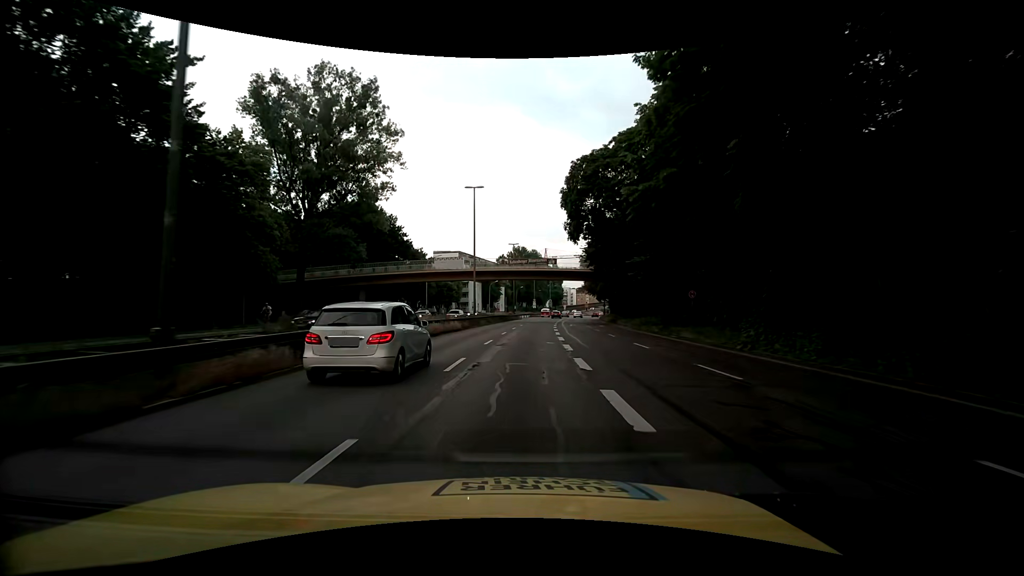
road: trunk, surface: asphalt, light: Day
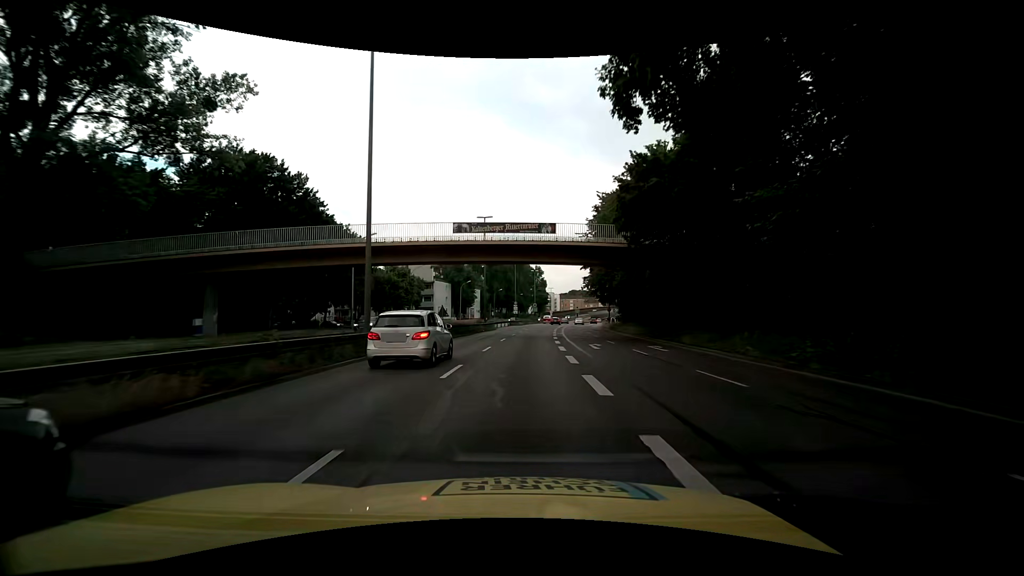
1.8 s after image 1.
(+0.5, +27.3) m; +2°
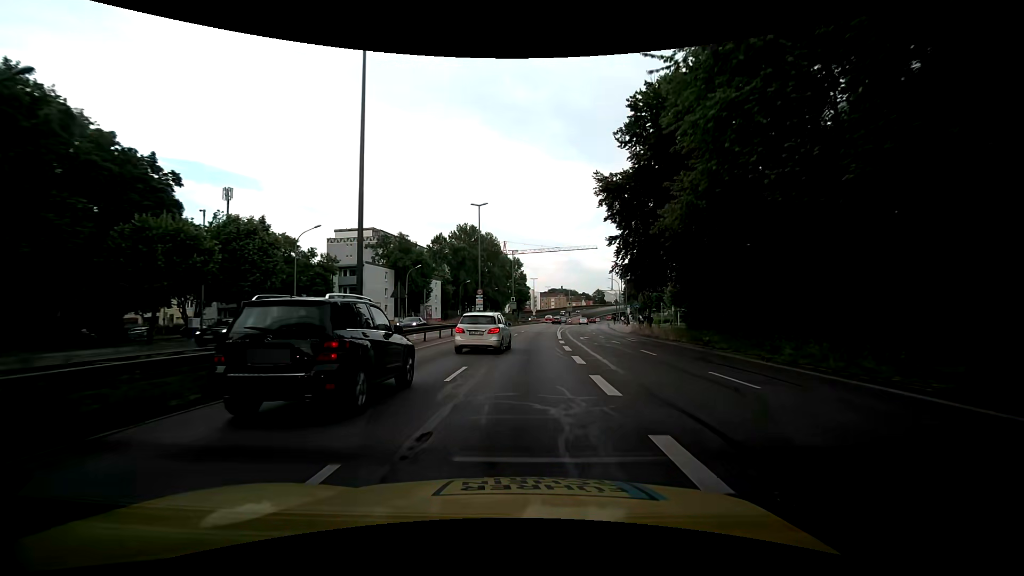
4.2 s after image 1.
(+0.9, +36.4) m; +3°
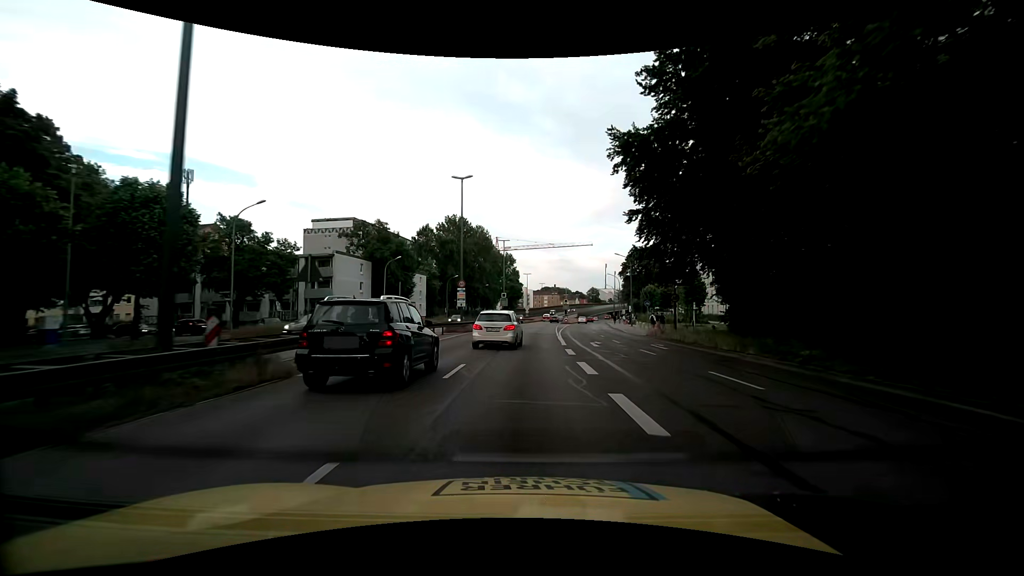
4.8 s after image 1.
(0.0, +9.1) m; 0°
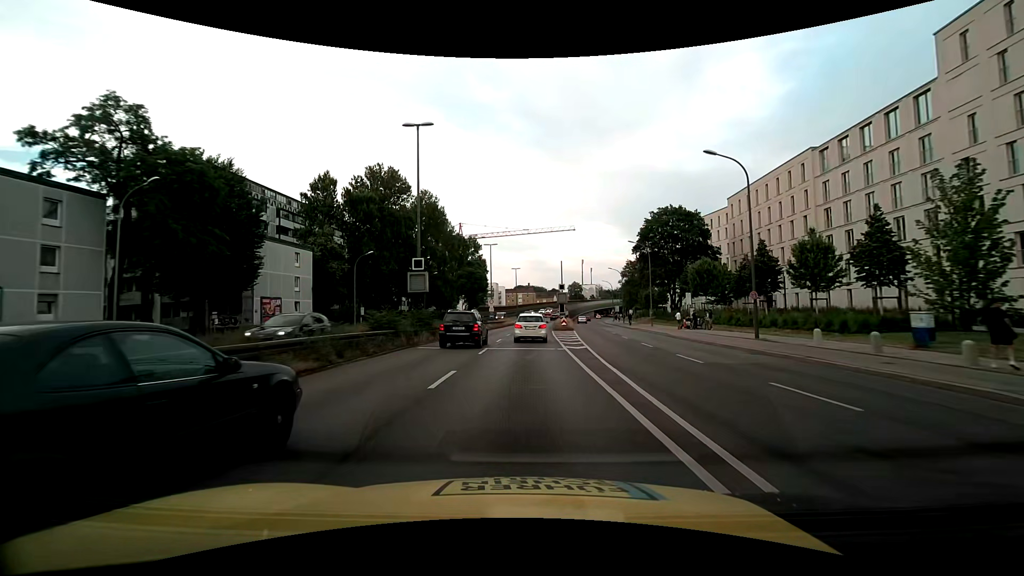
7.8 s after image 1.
(+1.6, +45.6) m; +4°
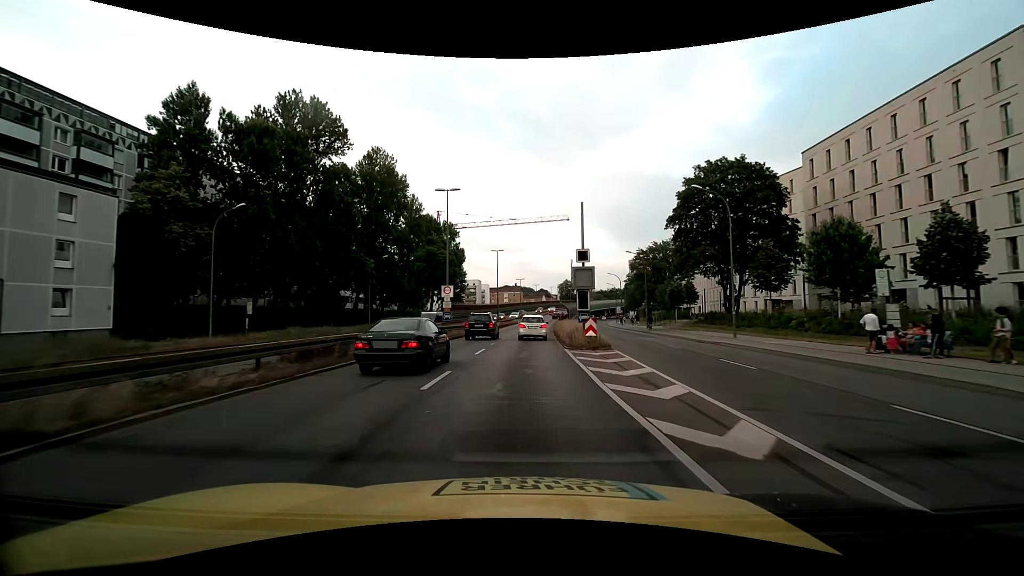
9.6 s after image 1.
(0.0, +27.4) m; +1°
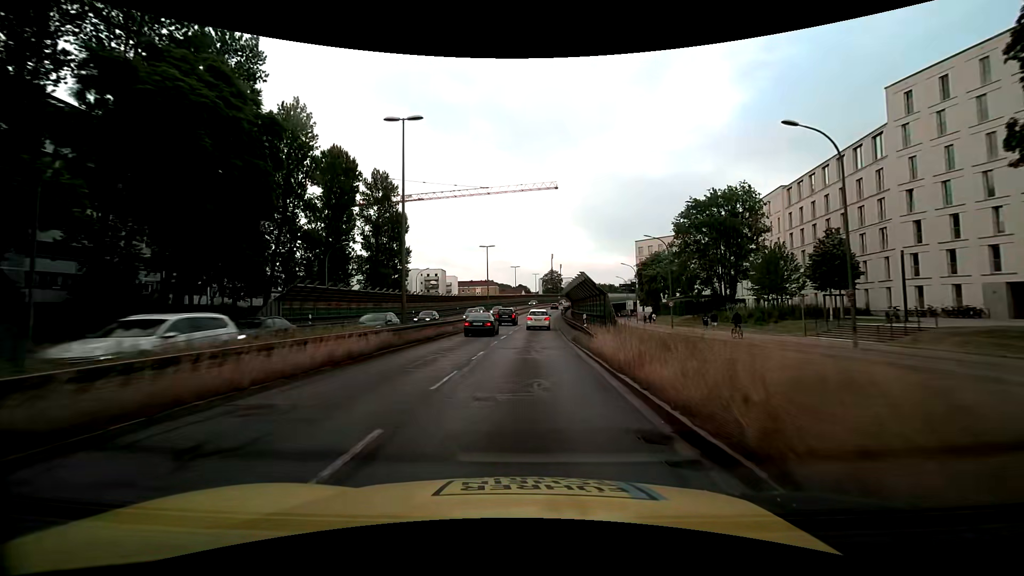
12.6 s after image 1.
(+0.8, +45.7) m; +2°
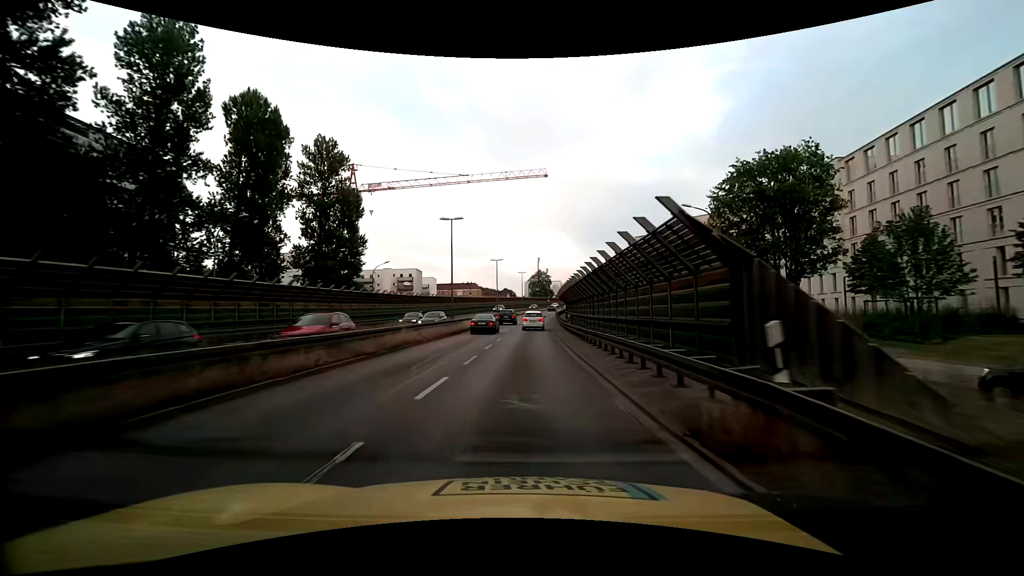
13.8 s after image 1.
(+0.3, +18.2) m; +2°
